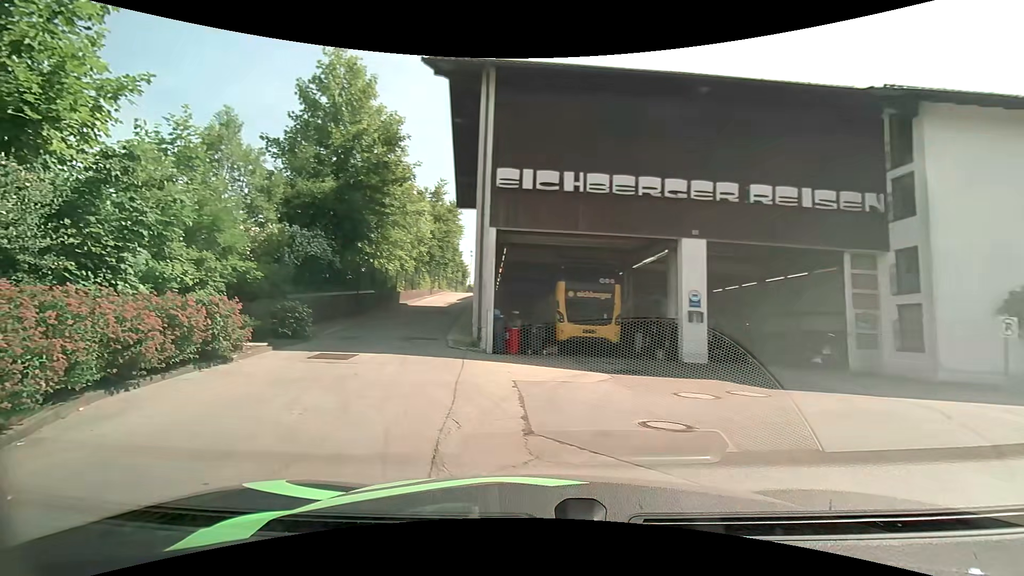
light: Day
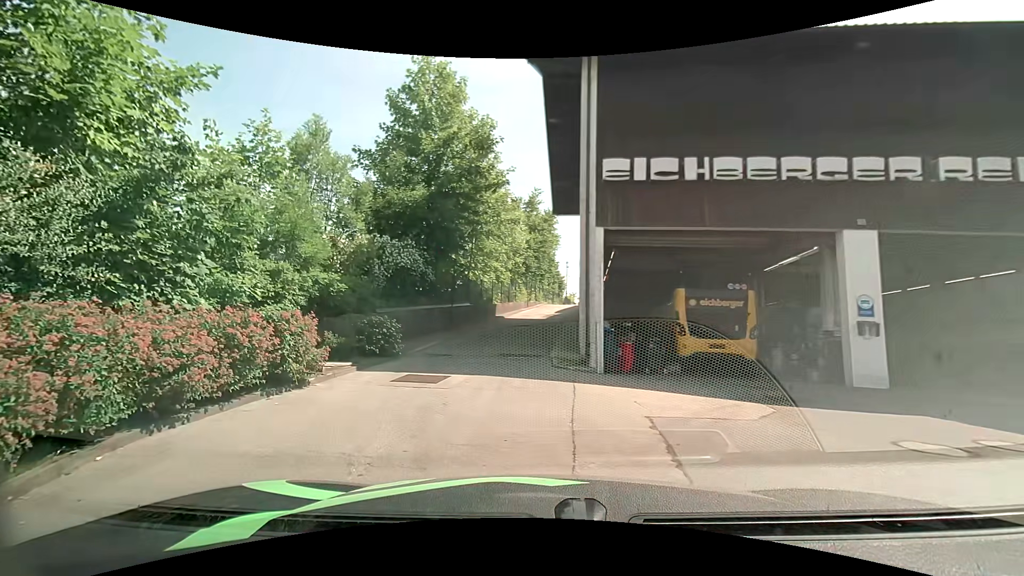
(-0.2, +2.1) m; -11°
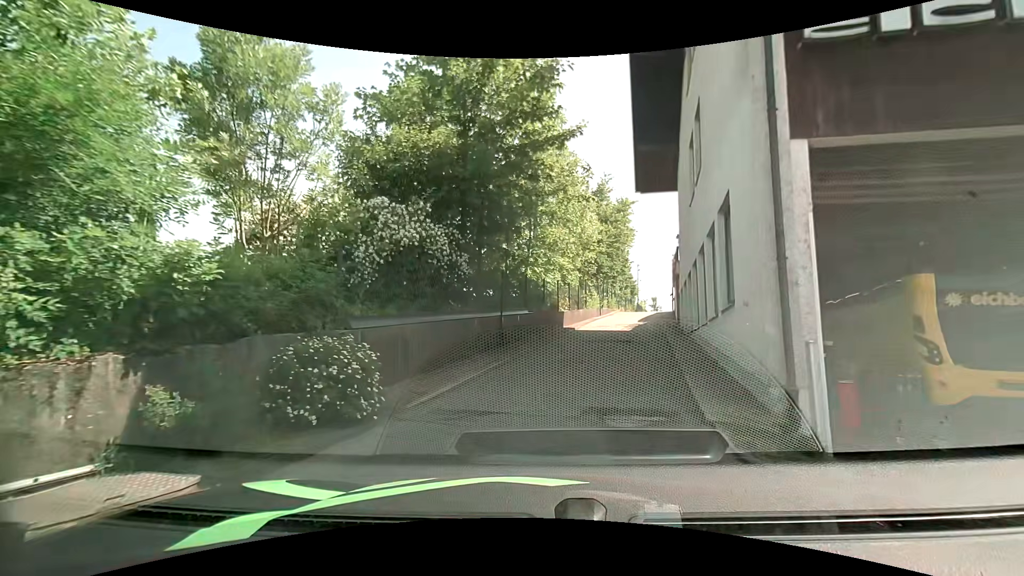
(-0.8, +7.1) m; -7°
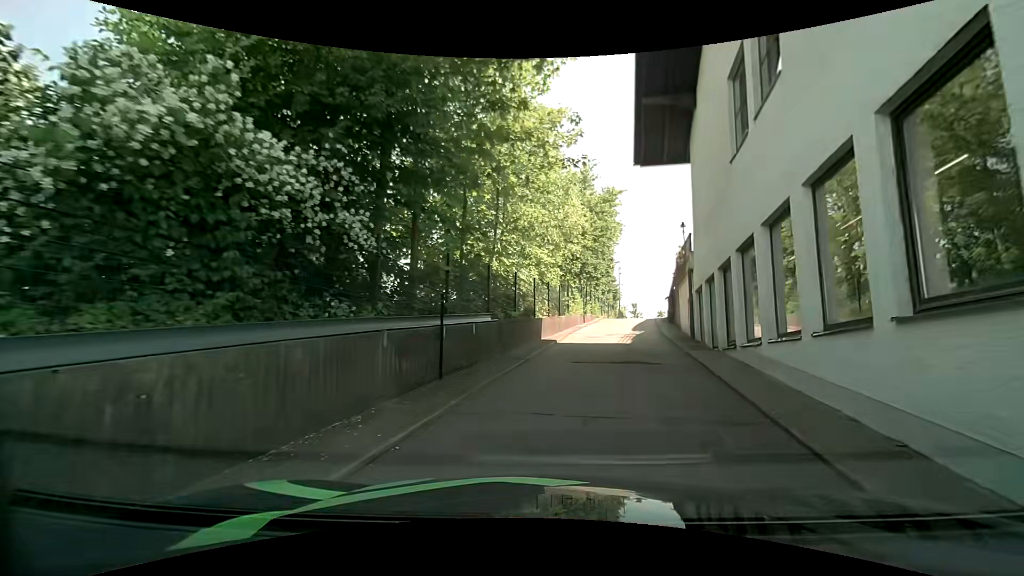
(+0.1, +5.6) m; +3°
